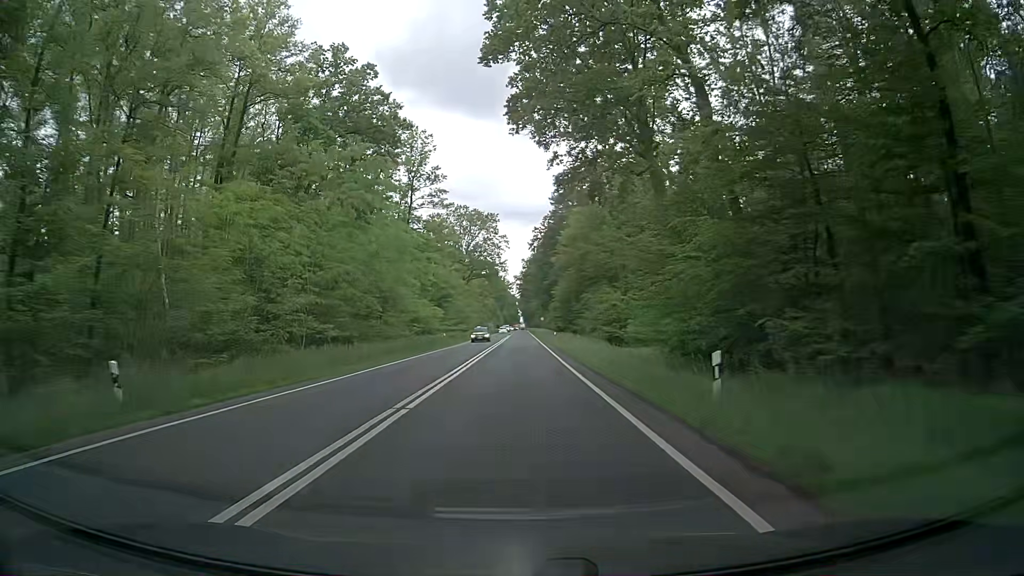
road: primary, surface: asphalt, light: Day
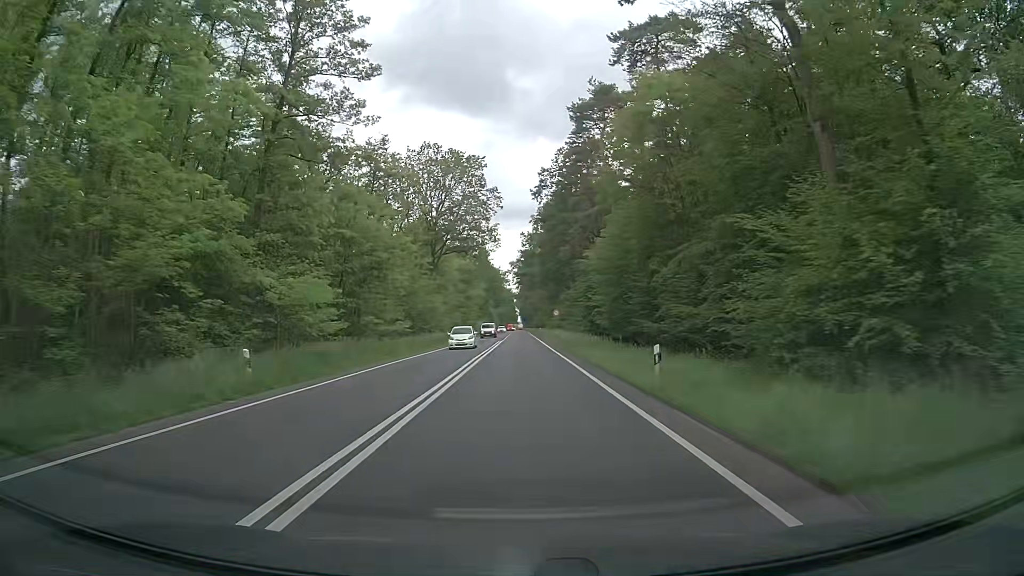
(-0.2, +44.6) m; 0°
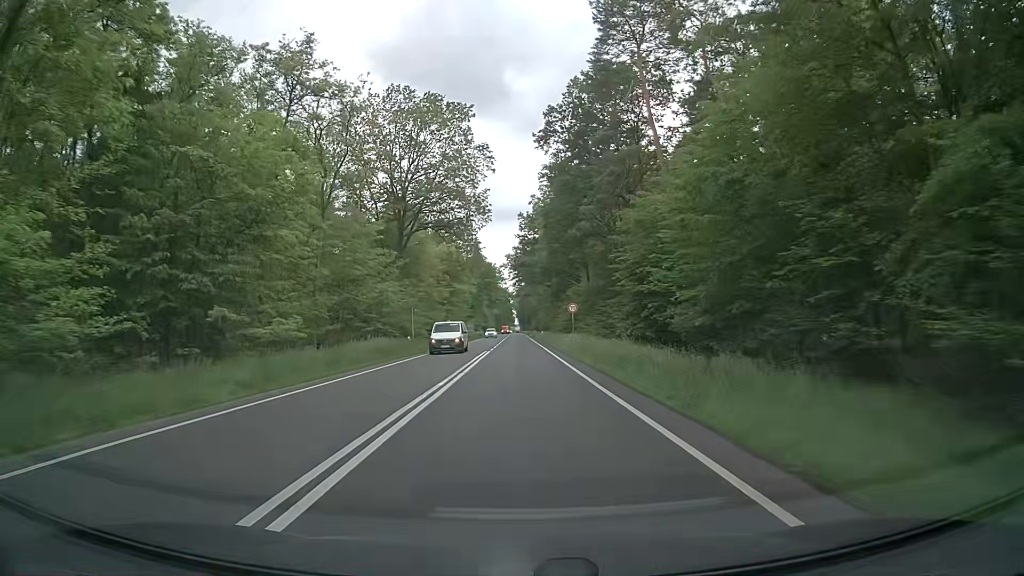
(0.0, +22.3) m; 0°
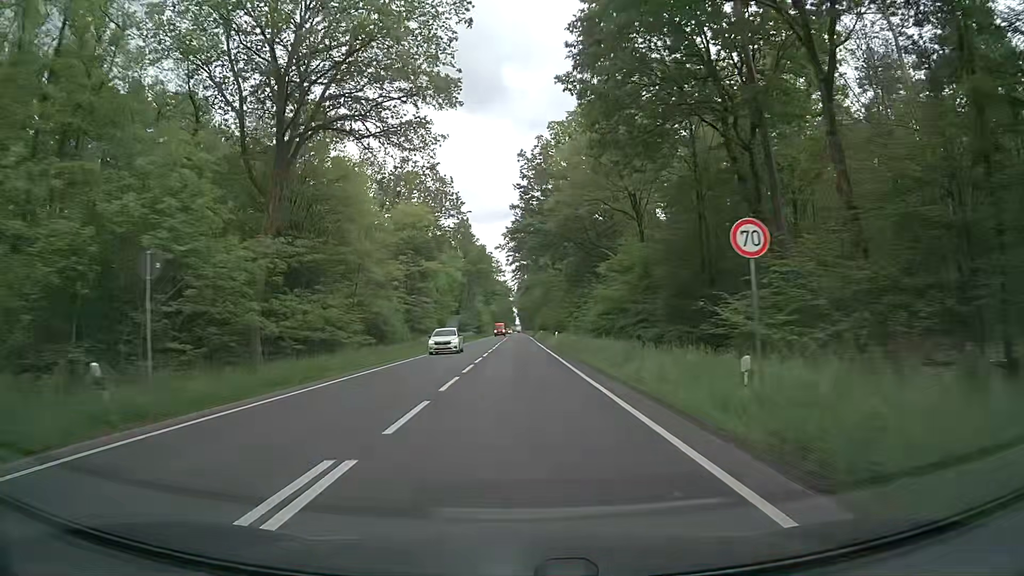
(+0.3, +33.3) m; 0°
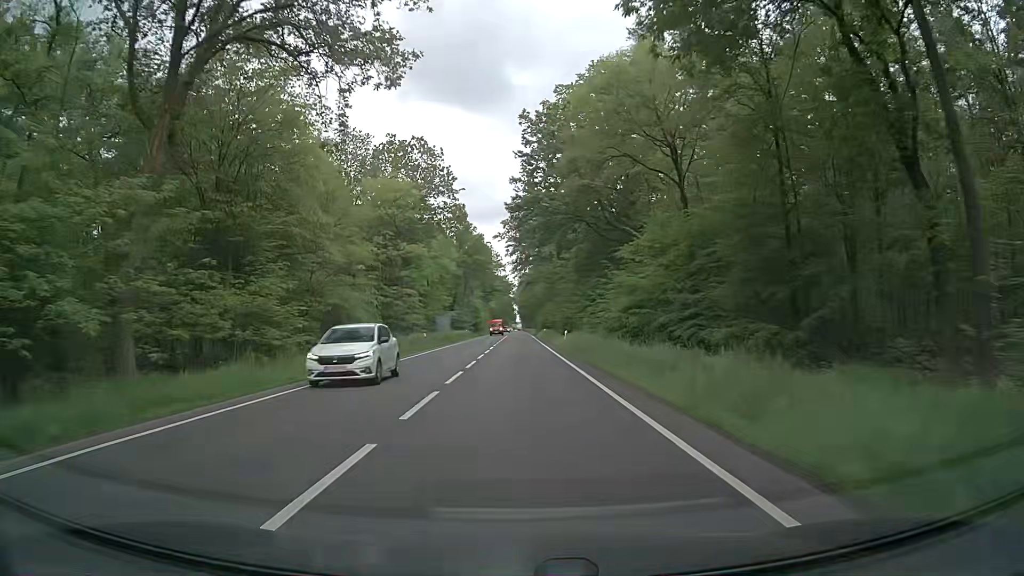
(0.0, +11.1) m; -1°
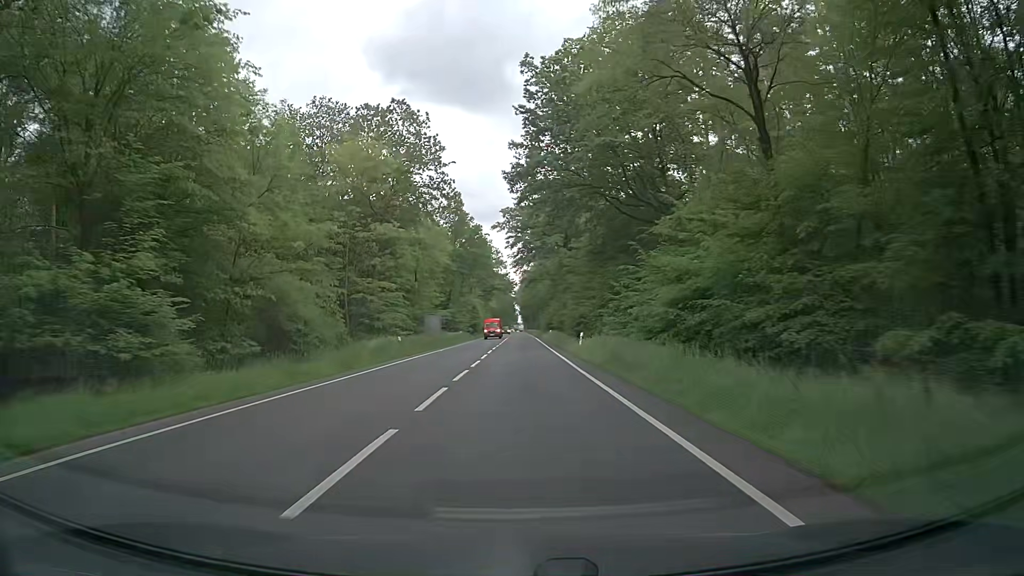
(+0.1, +11.1) m; 0°
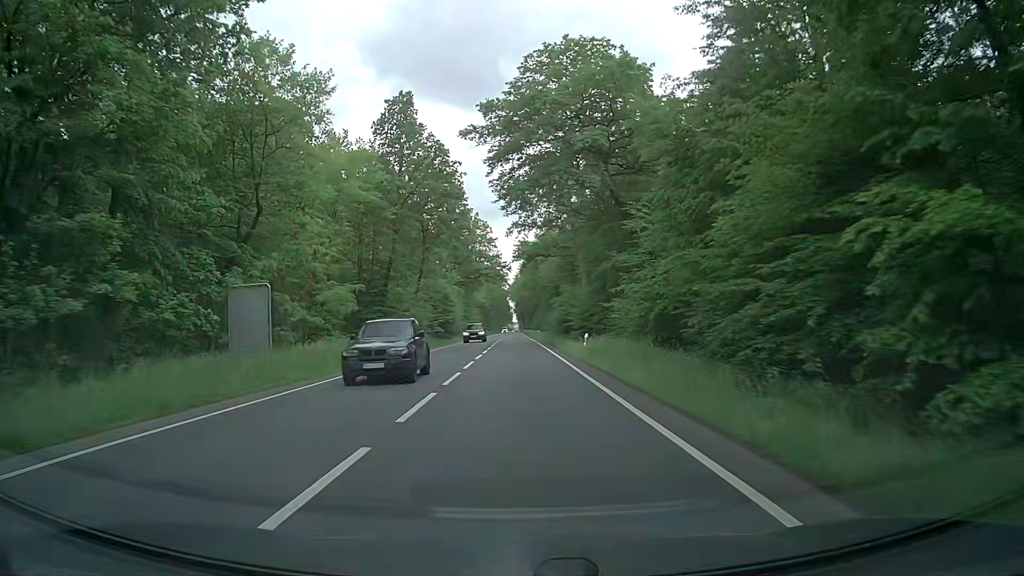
(+0.2, +44.4) m; 0°
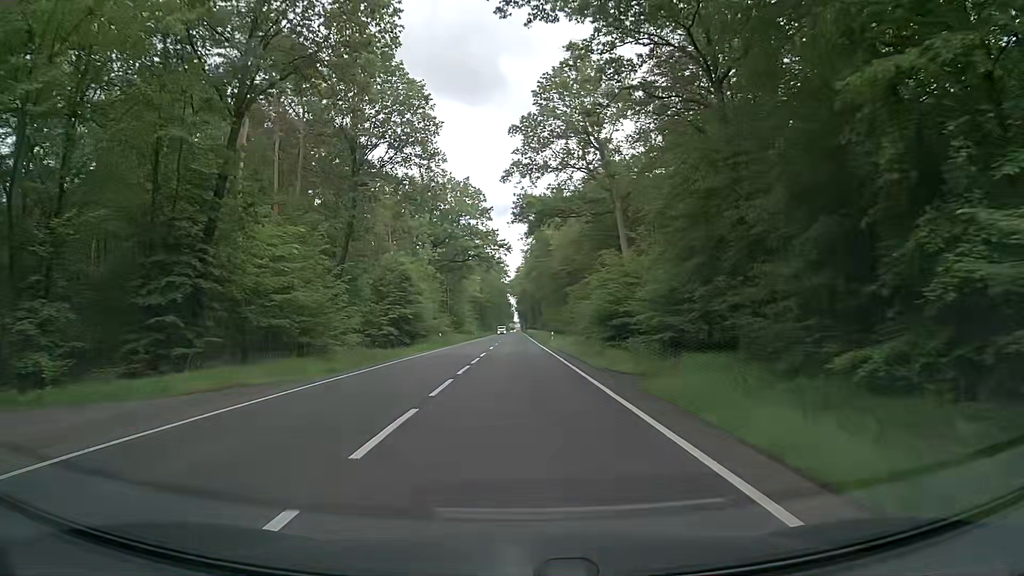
(+0.2, +33.2) m; 0°
(0, +10) (0, +20) (0, +30) (0, +40) (0, +50) (0, +60) (0, +70) (0, +80) (0, +90) (0, +100) m
